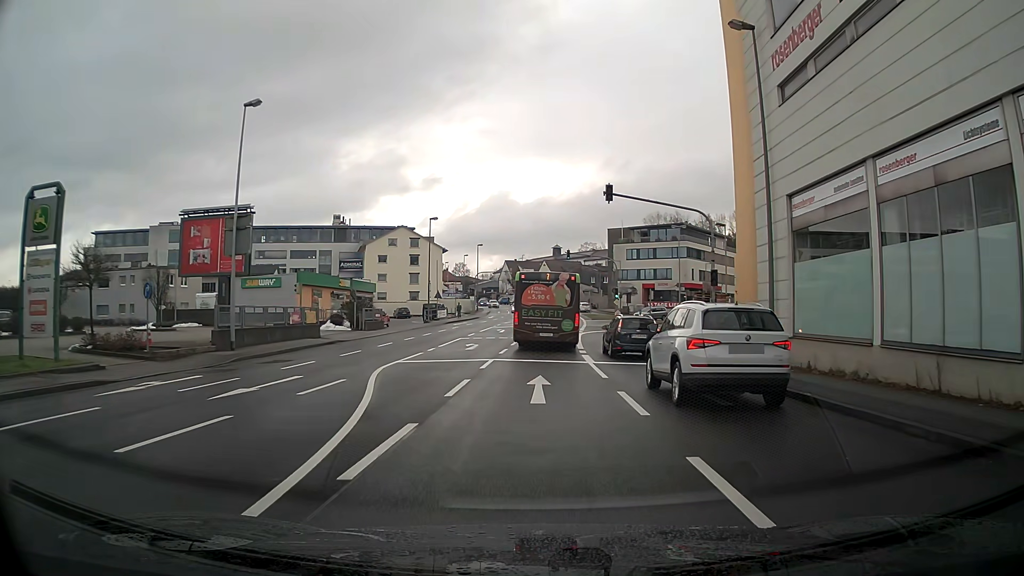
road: tertiary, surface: asphalt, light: Day
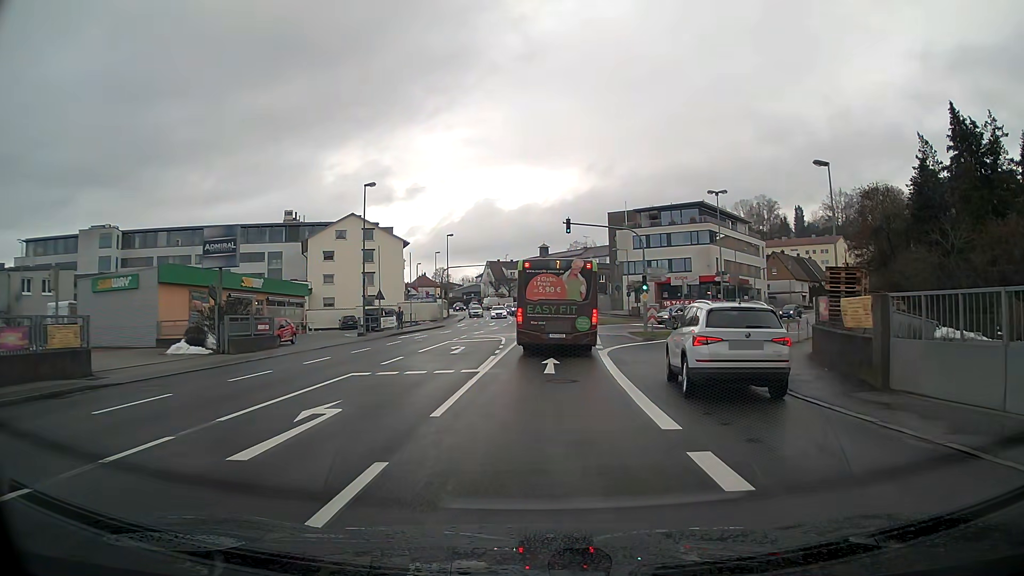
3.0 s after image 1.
(+0.1, +21.0) m; 0°
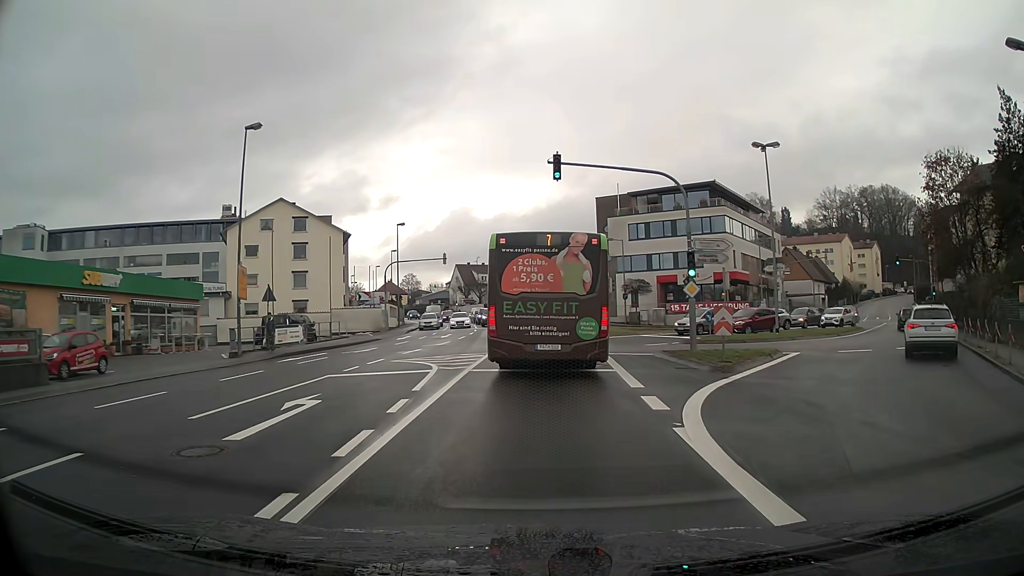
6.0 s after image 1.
(+0.3, +16.4) m; +2°
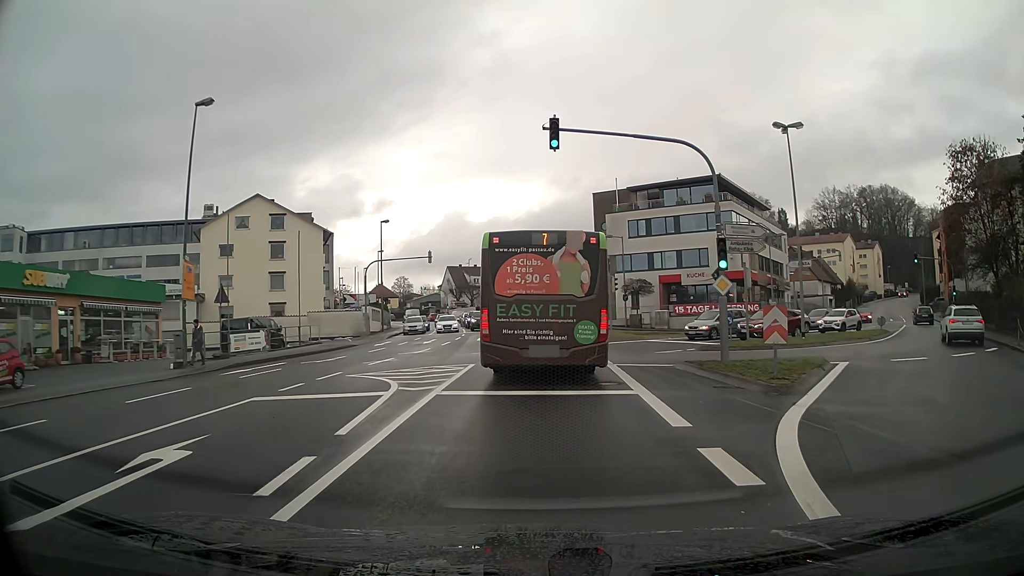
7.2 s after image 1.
(0.0, +4.4) m; 0°
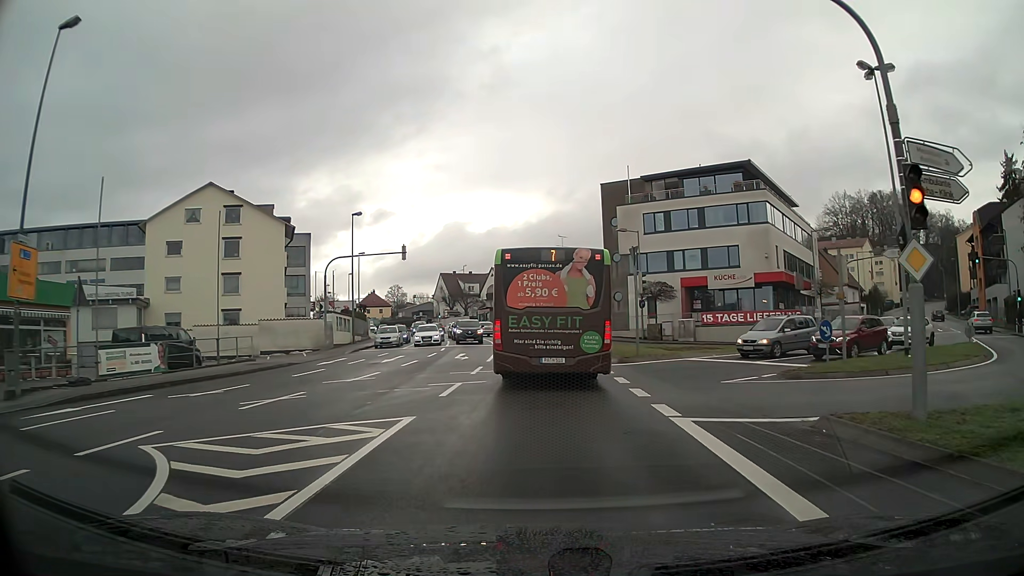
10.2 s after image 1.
(0.0, +9.9) m; 0°
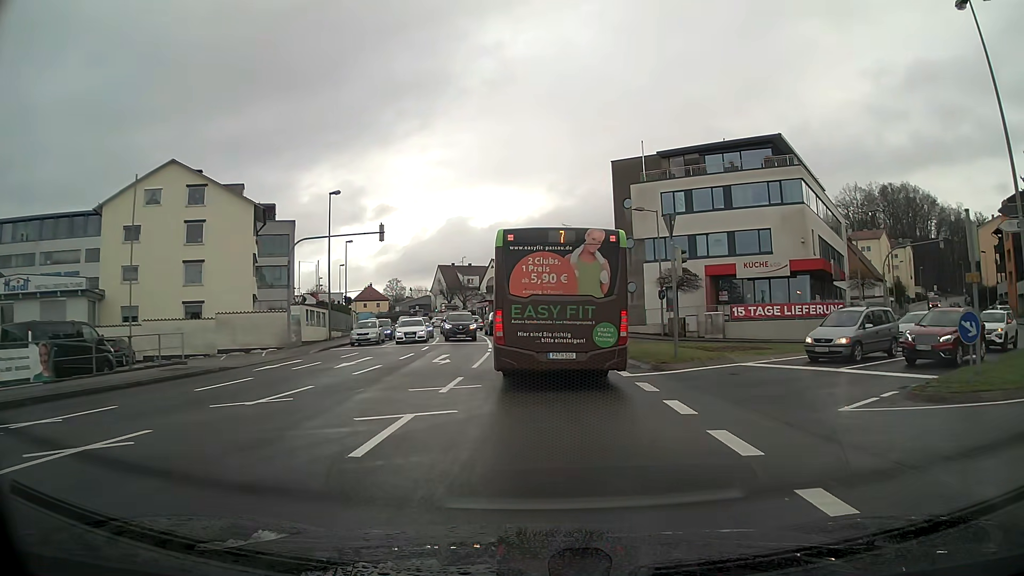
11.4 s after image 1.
(0.0, +7.0) m; 0°
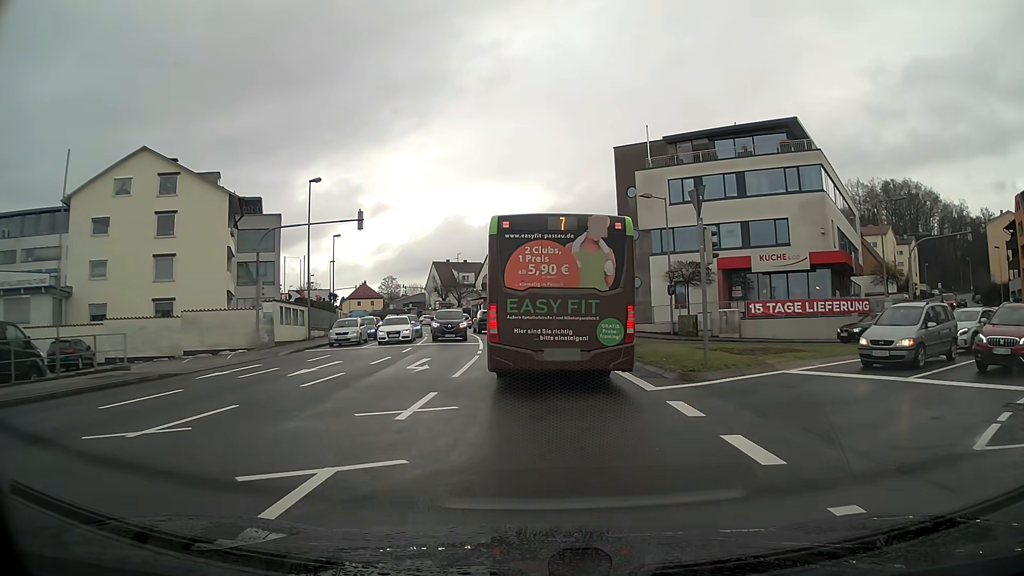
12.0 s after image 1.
(0.0, +3.7) m; 0°
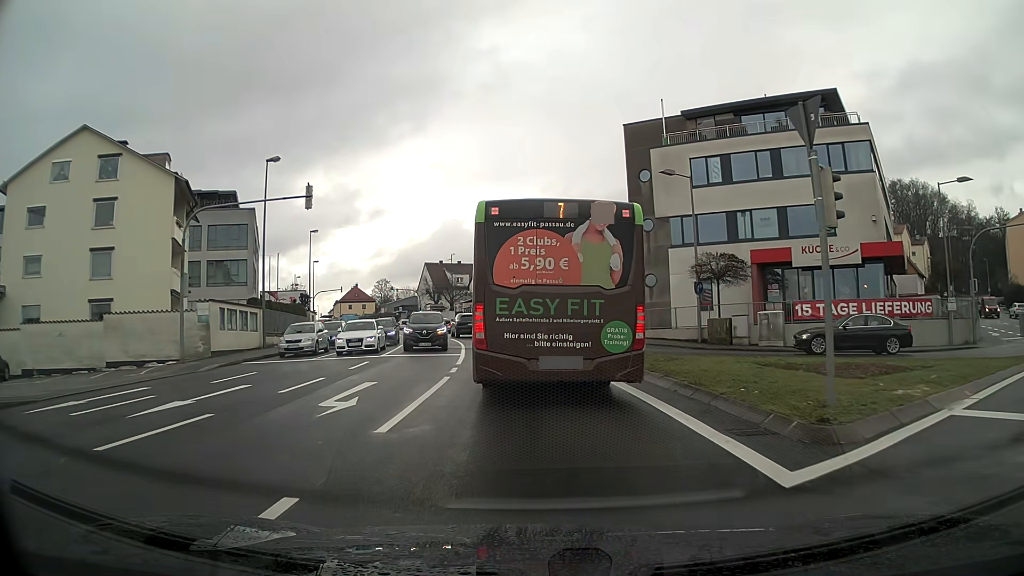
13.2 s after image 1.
(0.0, +6.9) m; 0°
(0, +10) (-1, +20) (-1, +30) (-3, +40) (-5, +50) (-7, +59) (-10, +69) (-13, +78) (-16, +88) (-20, +97) m
